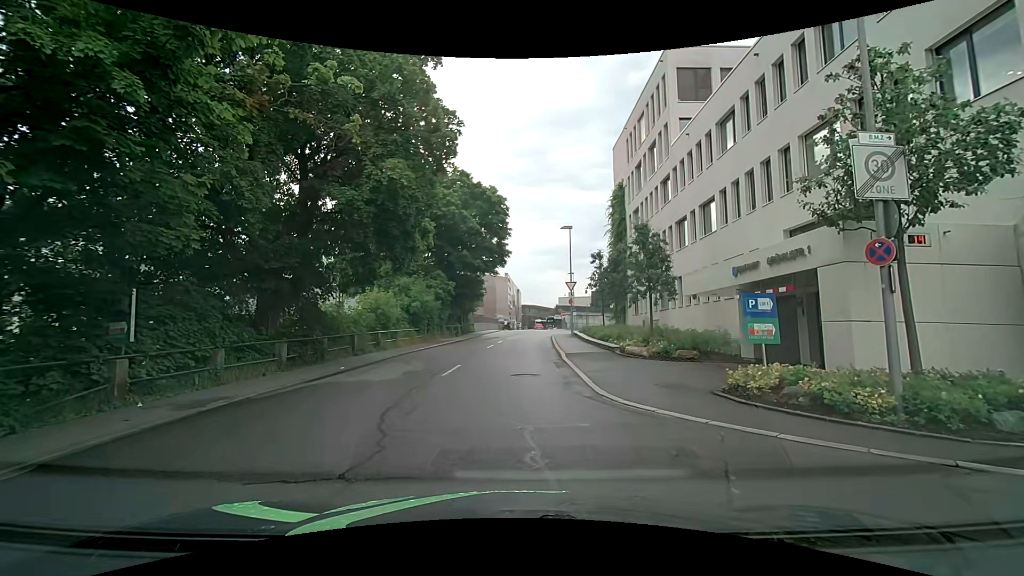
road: residential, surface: asphalt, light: Day
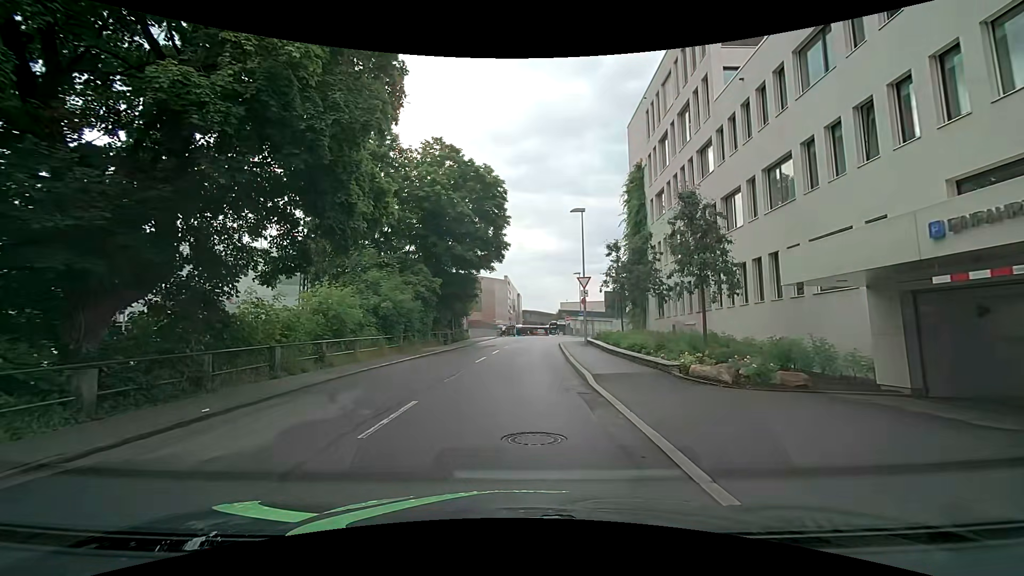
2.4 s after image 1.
(+0.2, +7.3) m; +2°
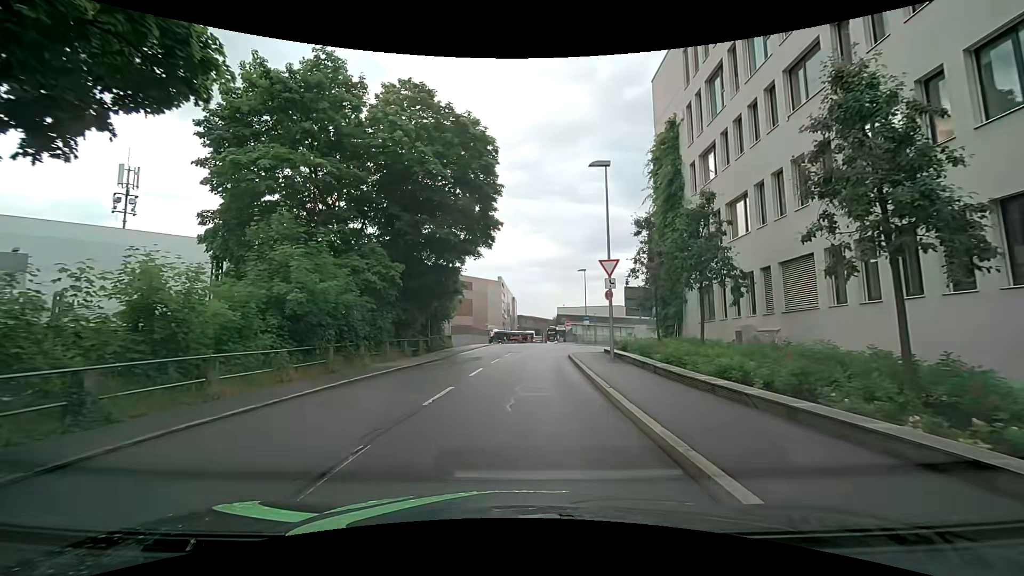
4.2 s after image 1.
(-0.1, +9.6) m; +1°
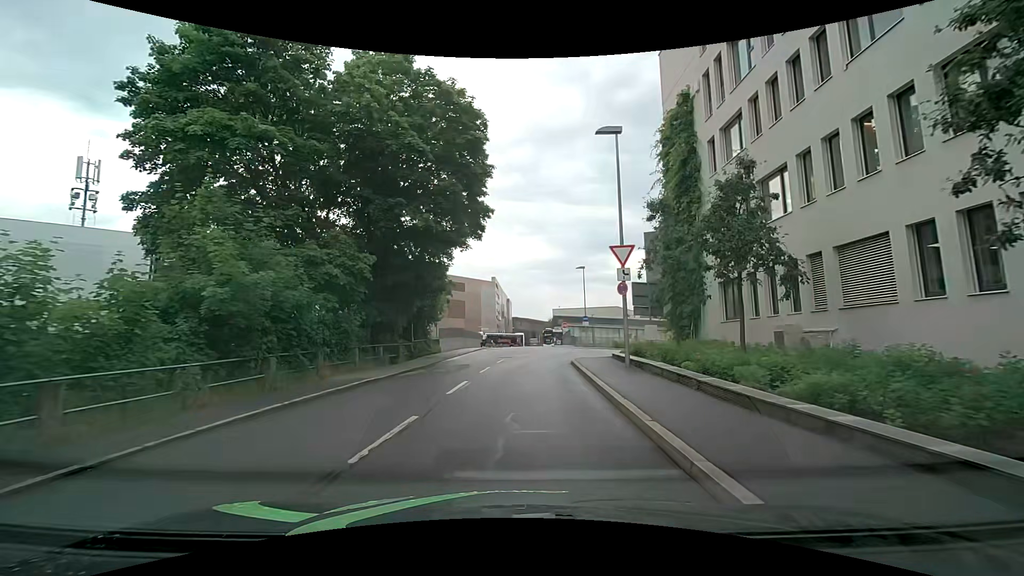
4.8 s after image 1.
(-0.1, +3.7) m; -1°
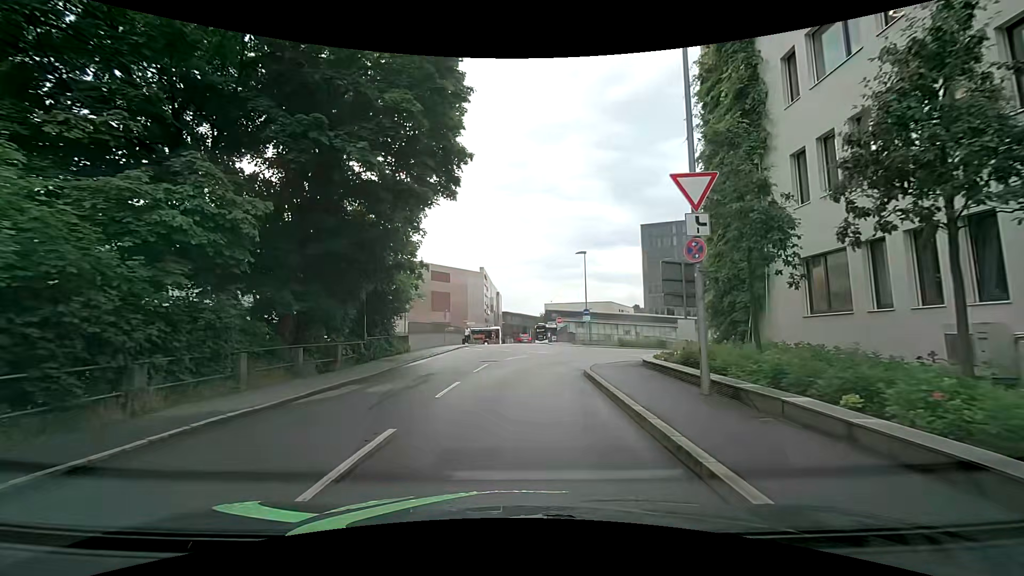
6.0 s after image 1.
(+0.1, +7.3) m; +2°
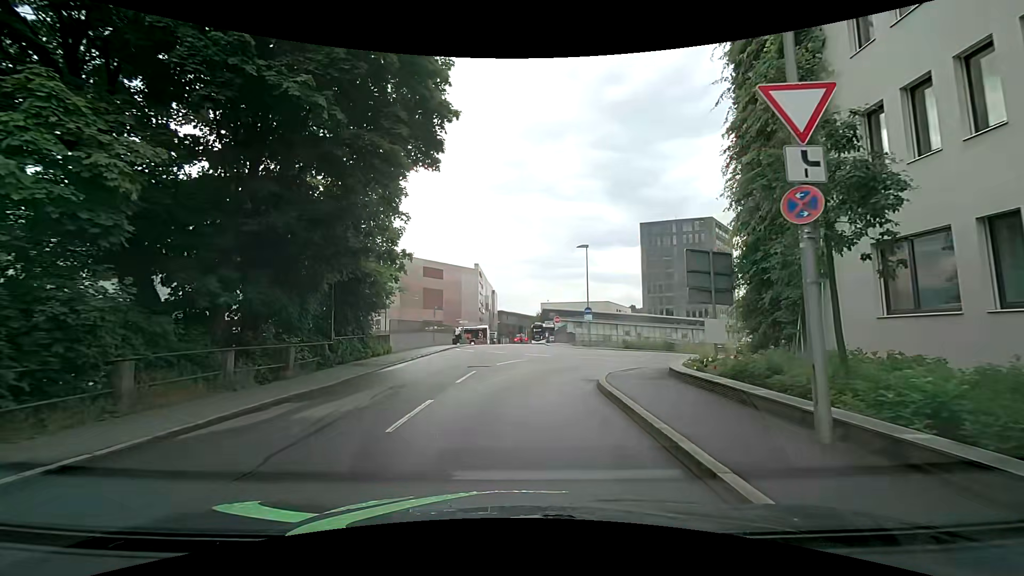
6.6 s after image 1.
(0.0, +3.3) m; -1°
